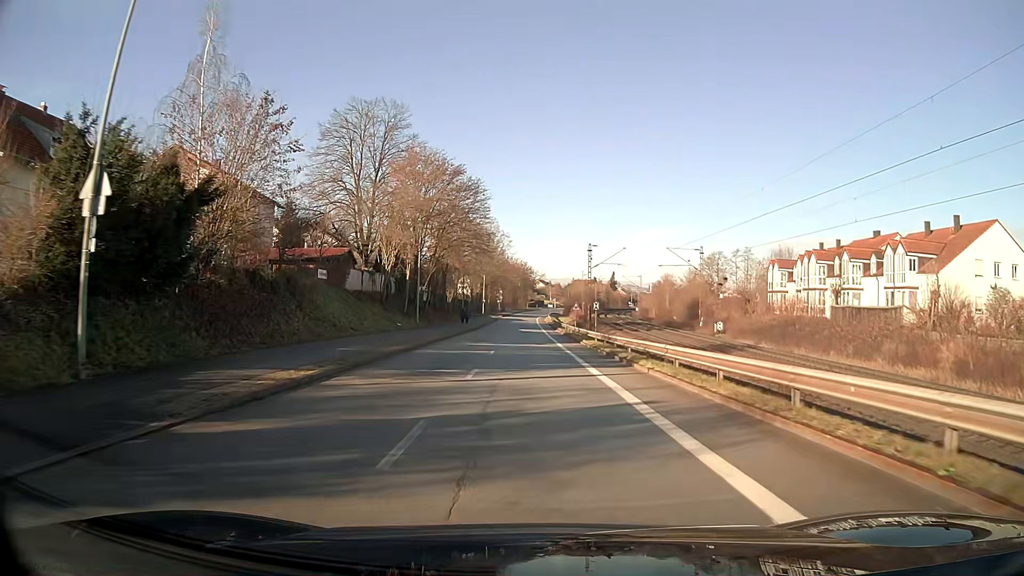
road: unclassified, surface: asphalt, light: Day
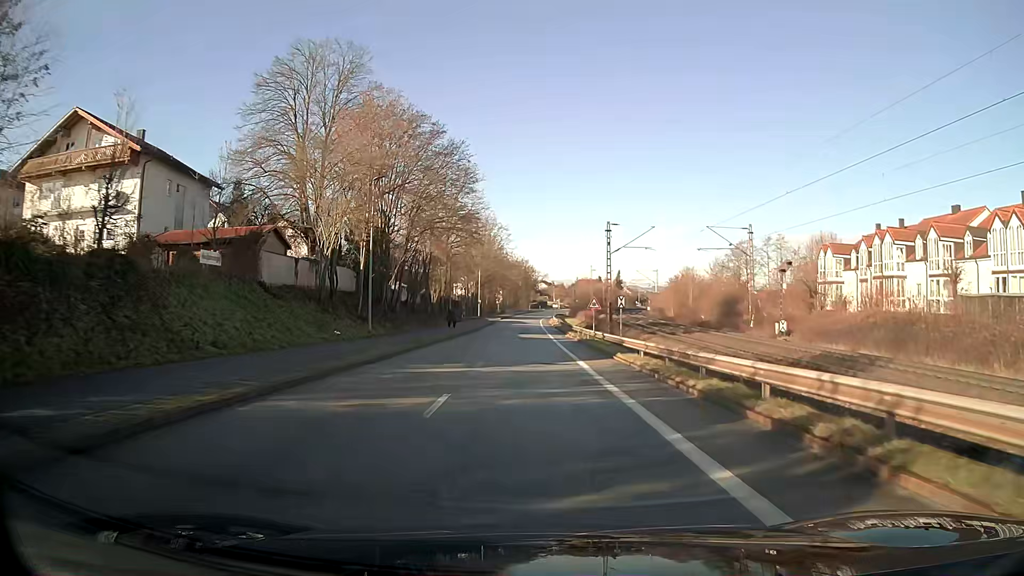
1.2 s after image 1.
(0.0, +15.1) m; 0°
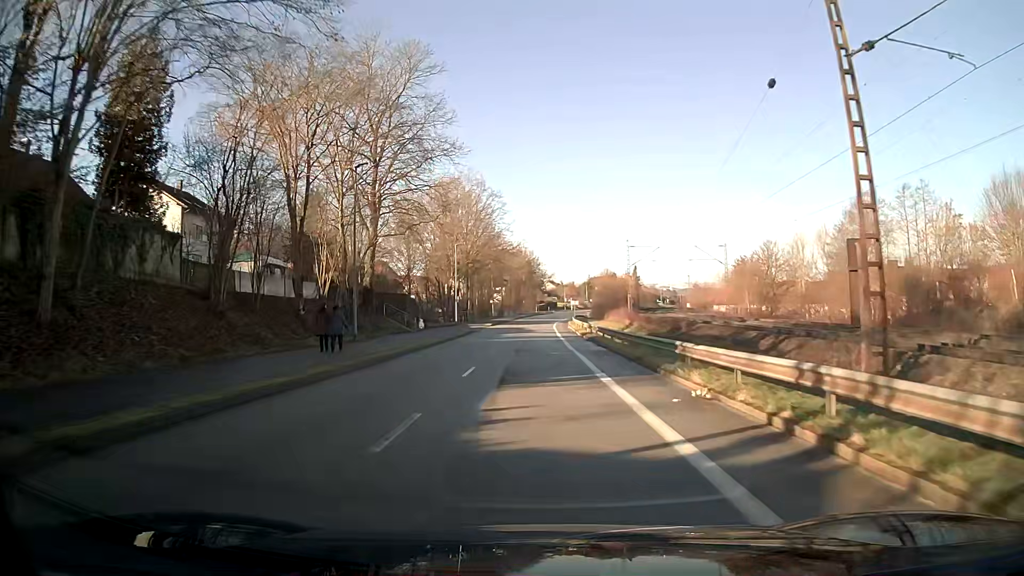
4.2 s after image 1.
(-0.2, +38.8) m; -1°
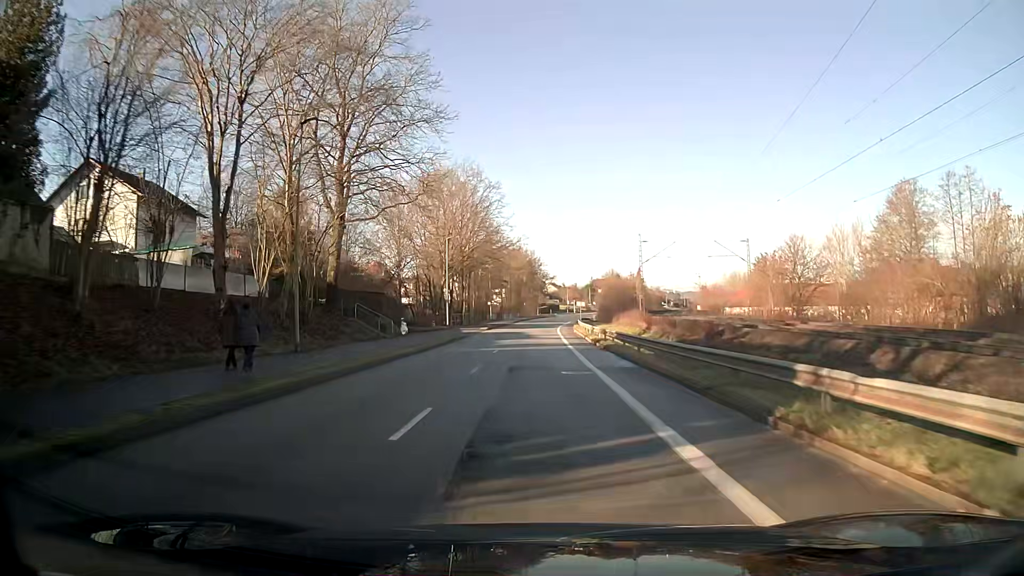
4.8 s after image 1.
(0.0, +7.9) m; 0°
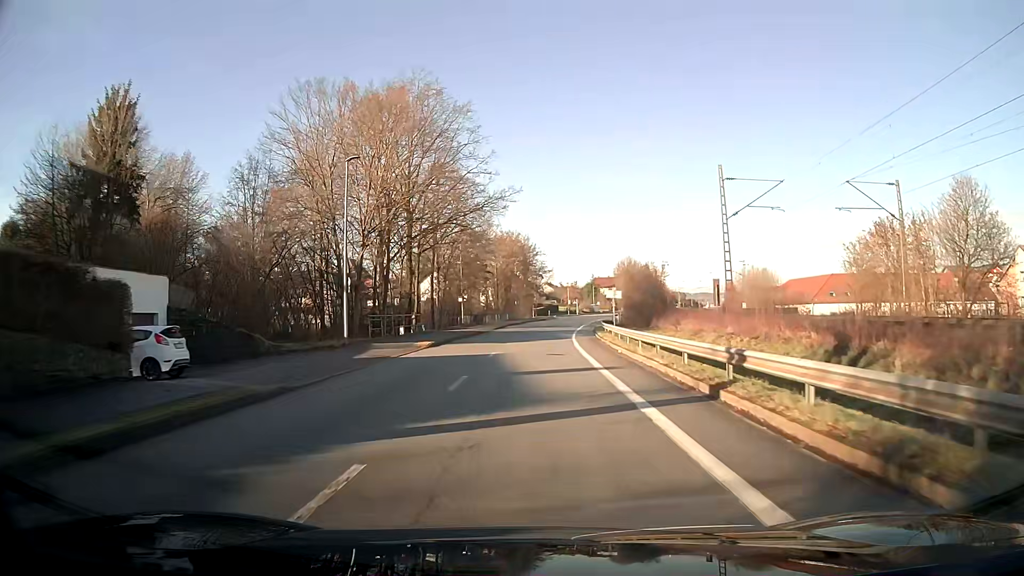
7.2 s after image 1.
(0.0, +31.5) m; 0°
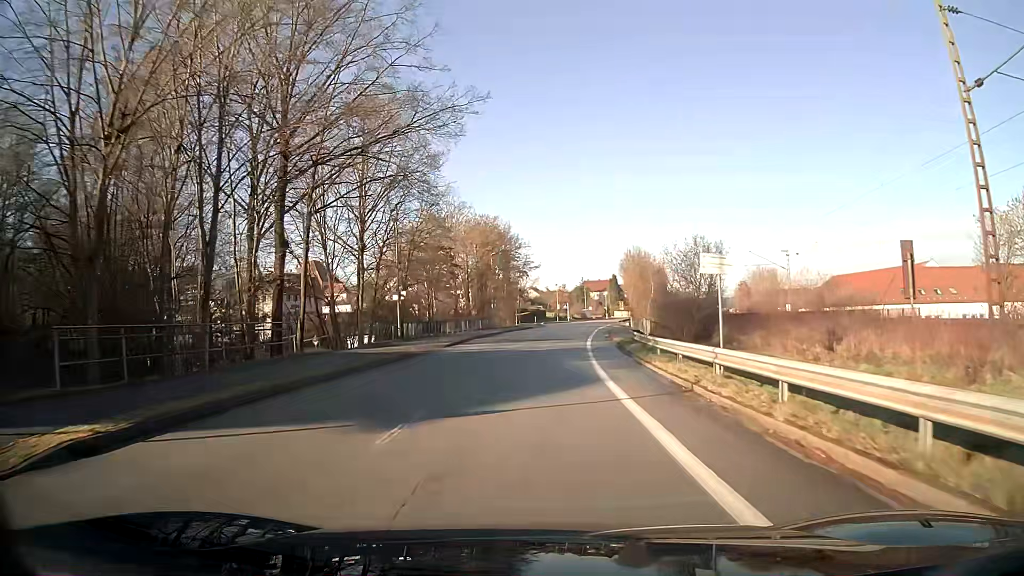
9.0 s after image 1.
(+0.3, +23.4) m; +2°
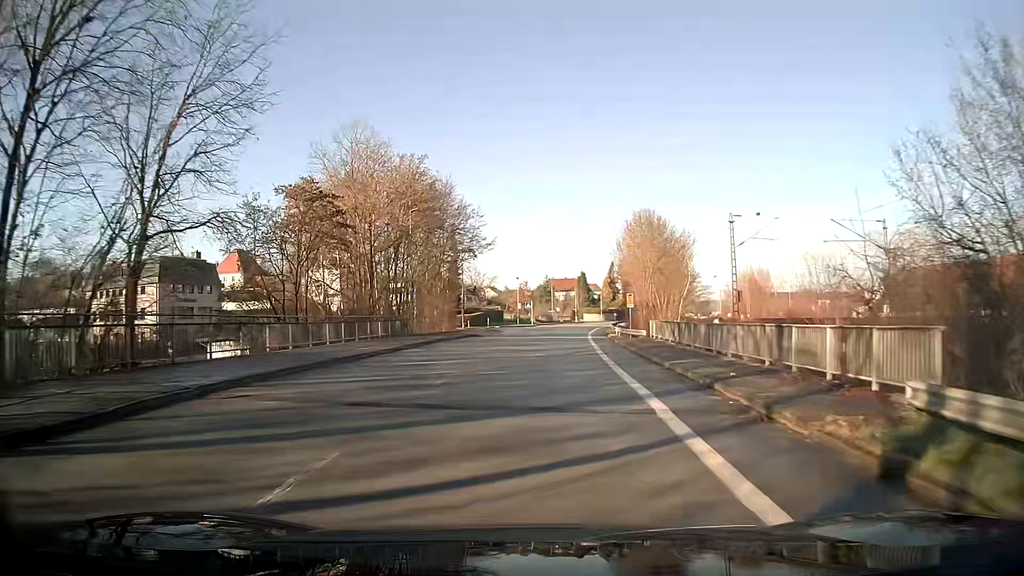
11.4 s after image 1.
(+0.8, +30.6) m; +3°
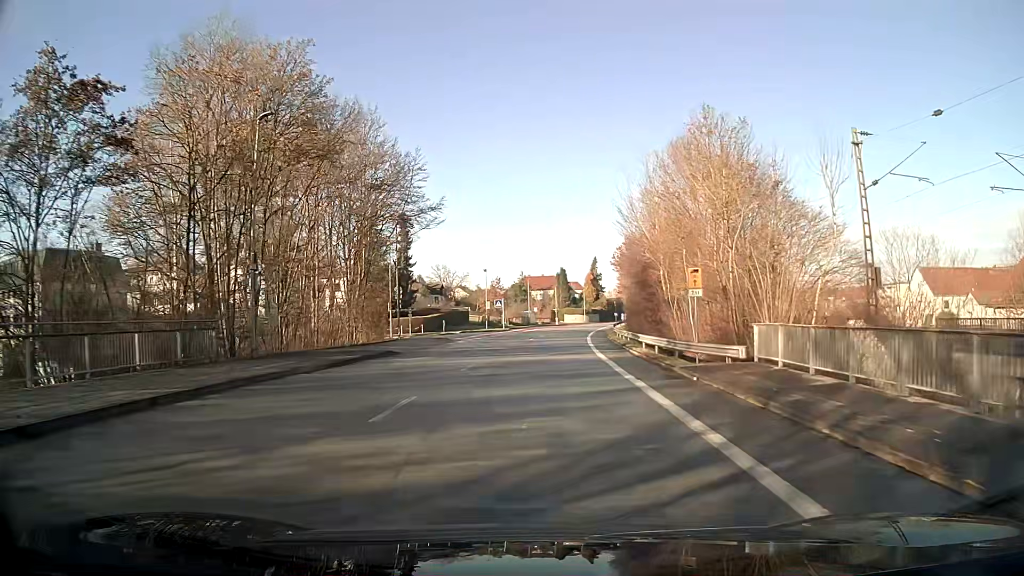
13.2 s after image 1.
(+0.4, +22.4) m; +2°
(0, +10) (0, +20) (+1, +30) (+1, +40) (+2, +50) (+3, +60) (+4, +70) (+5, +80) (+6, +90) (+8, +100) m
